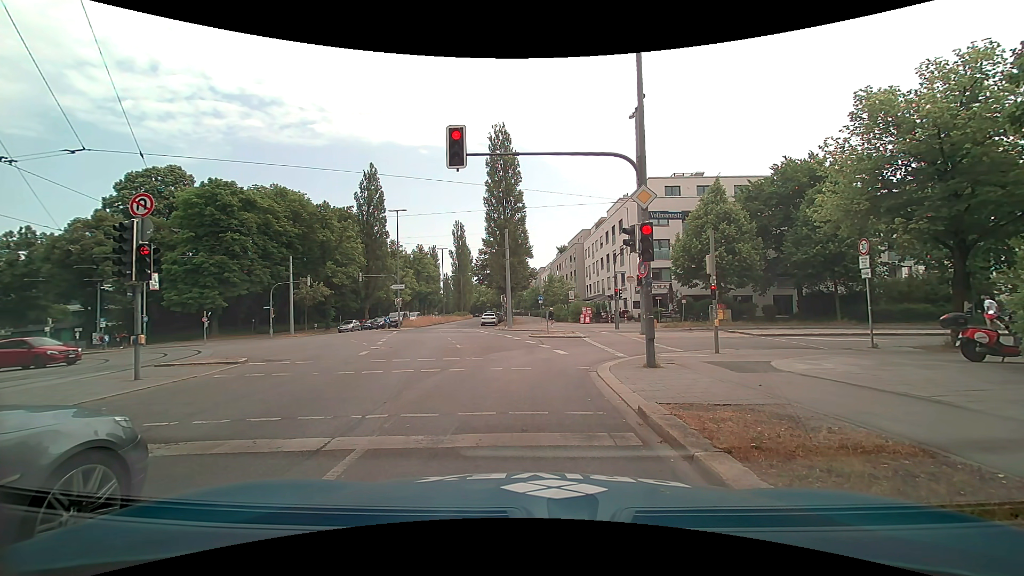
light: Day
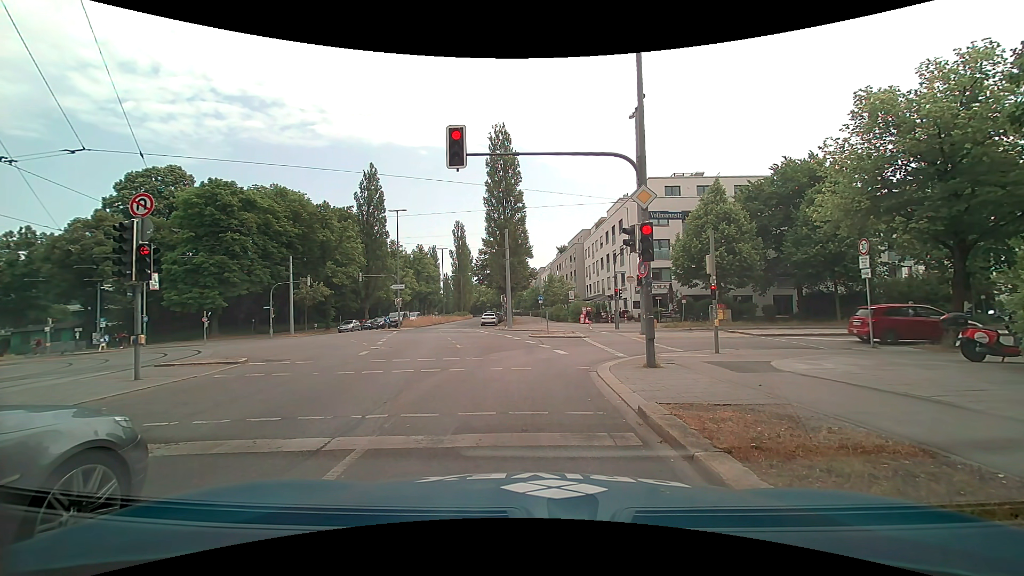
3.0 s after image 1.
(0.0, 0.0) m; 0°
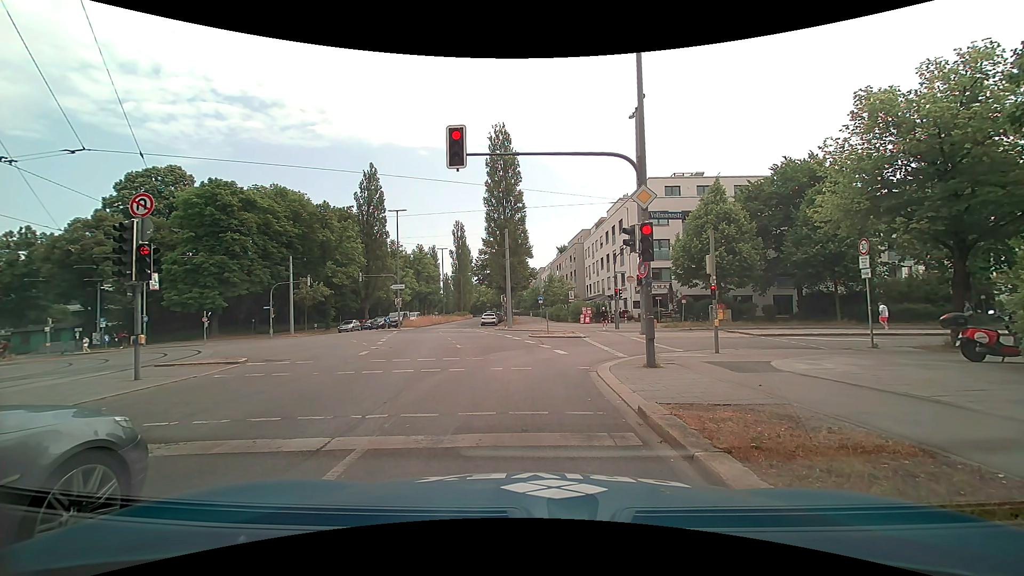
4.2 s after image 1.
(0.0, 0.0) m; 0°
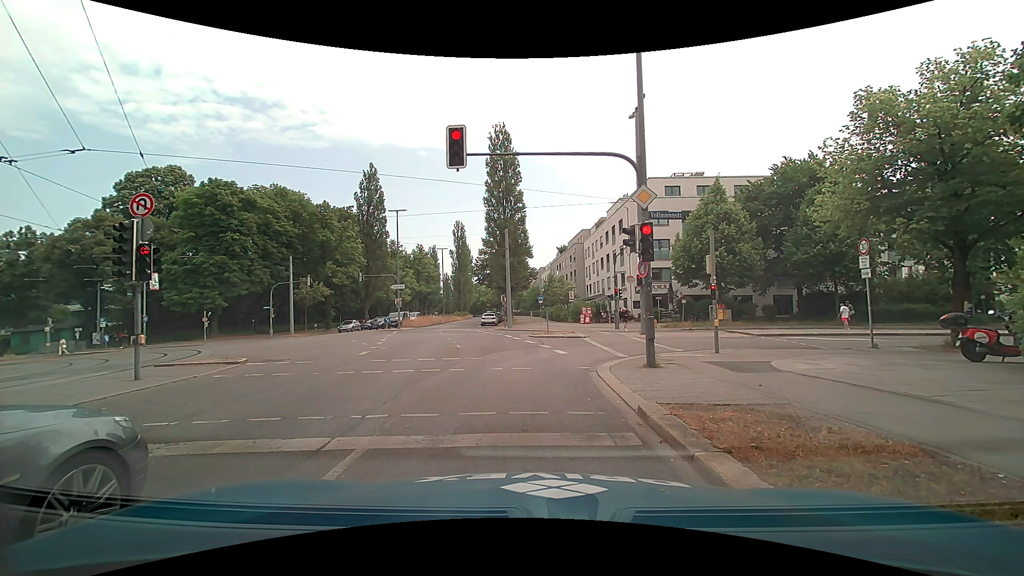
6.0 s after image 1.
(0.0, 0.0) m; 0°
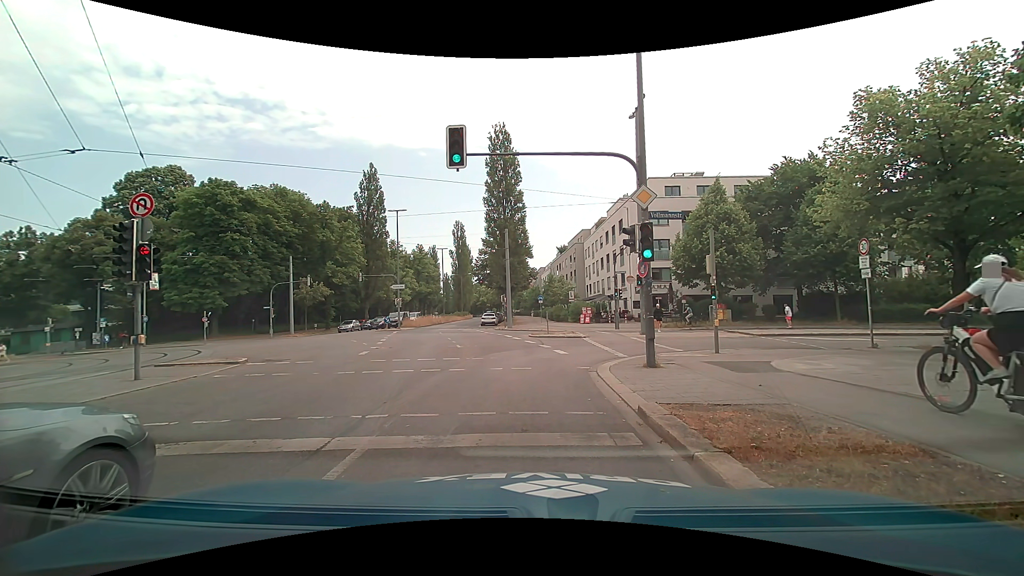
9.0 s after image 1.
(0.0, 0.0) m; 0°
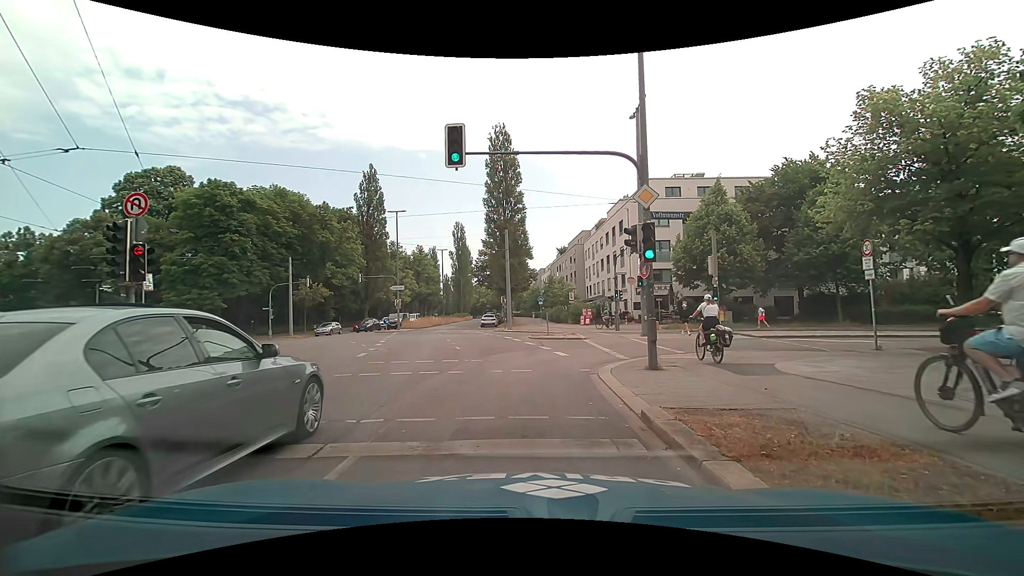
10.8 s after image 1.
(0.0, +0.2) m; 0°
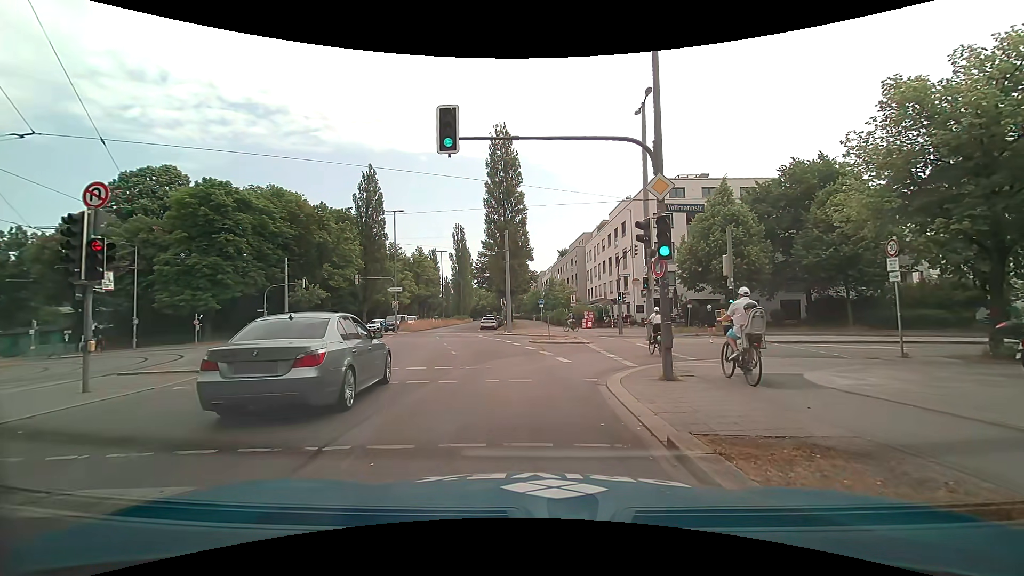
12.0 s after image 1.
(0.0, +1.2) m; -2°
